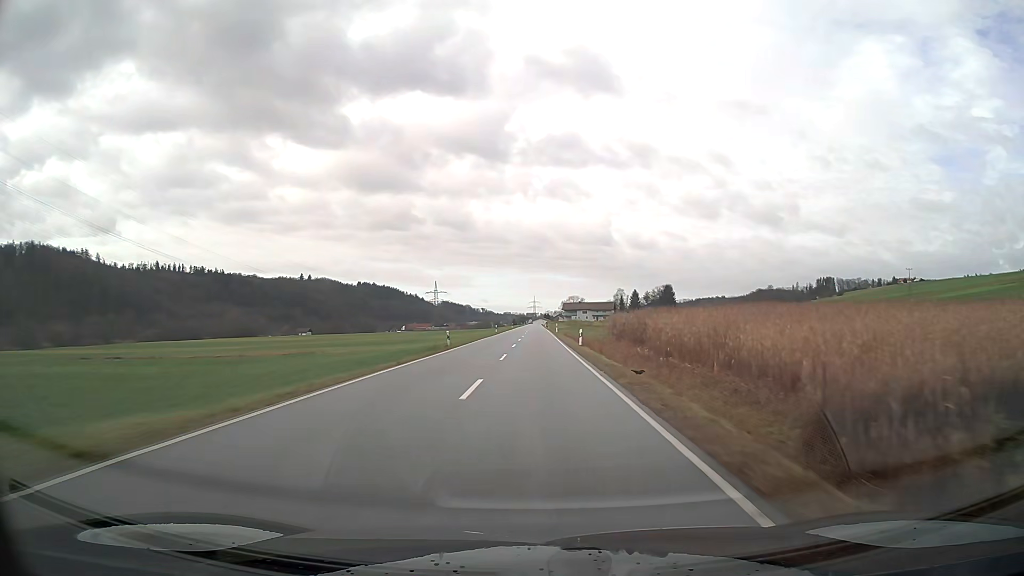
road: secondary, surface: asphalt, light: Day
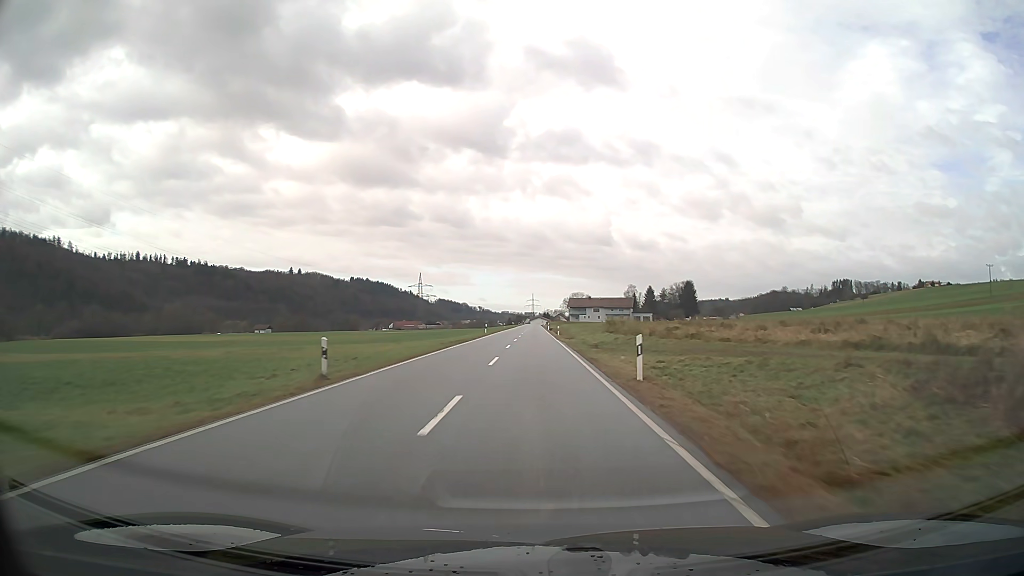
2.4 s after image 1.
(+0.1, +64.0) m; 0°
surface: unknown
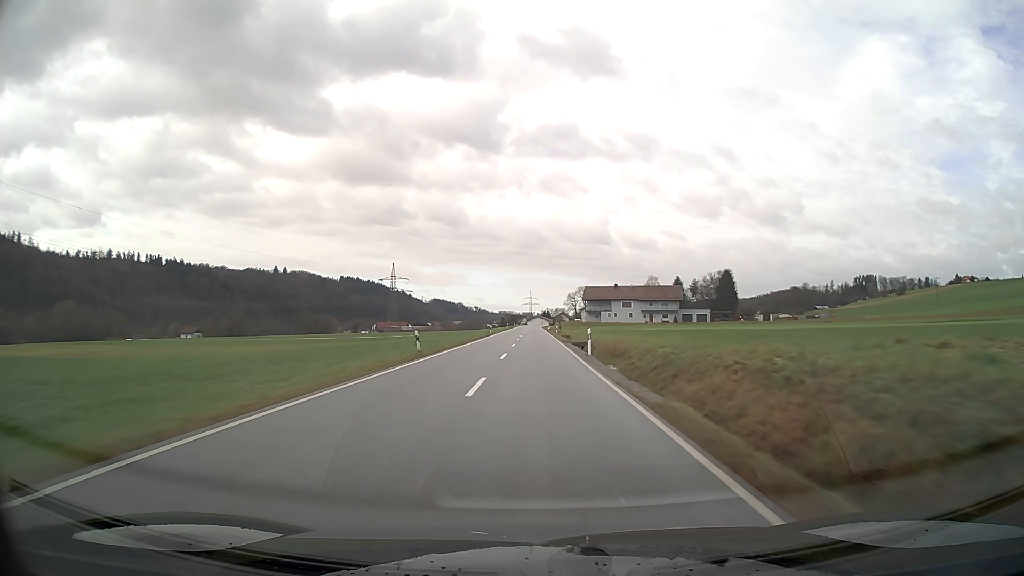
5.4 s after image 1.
(+0.1, +80.3) m; 0°
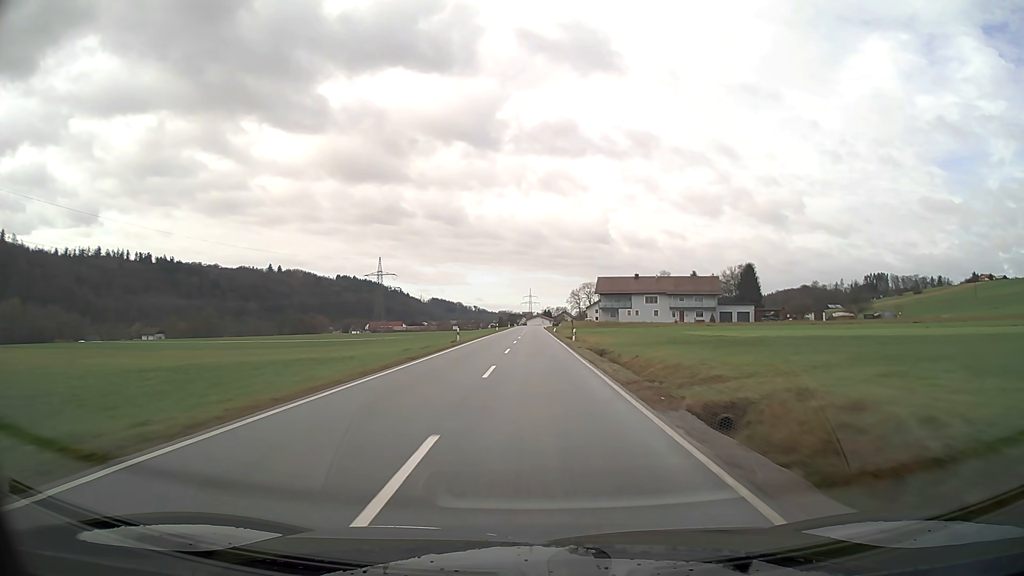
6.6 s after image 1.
(0.0, +32.3) m; 0°
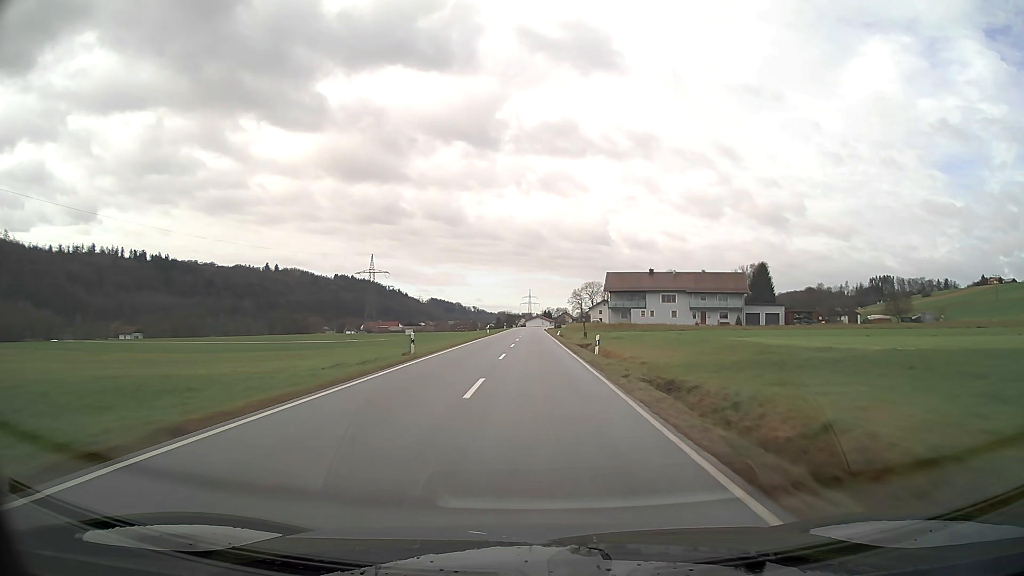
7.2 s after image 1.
(0.0, +16.1) m; 0°
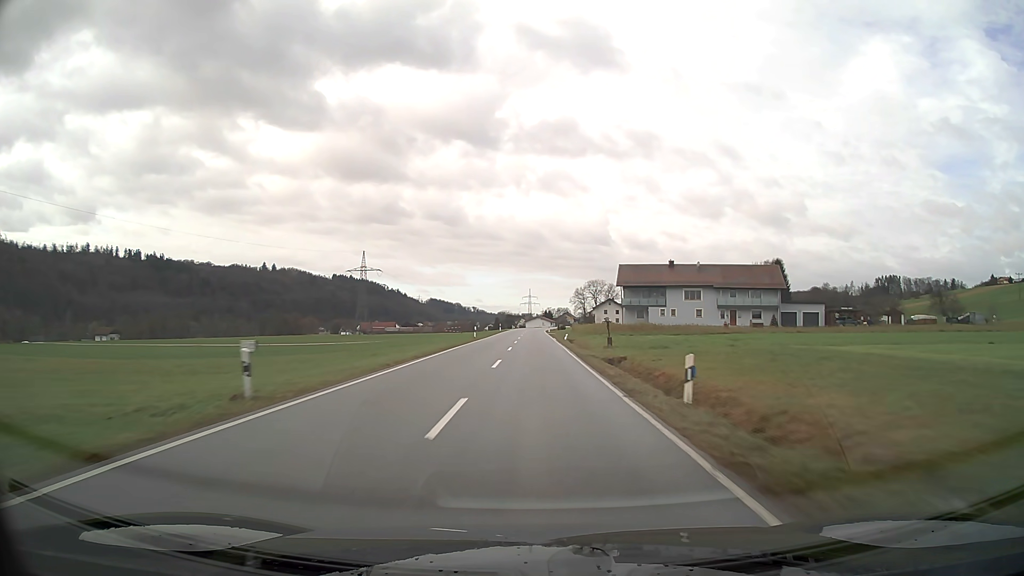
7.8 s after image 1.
(0.0, +16.2) m; 0°
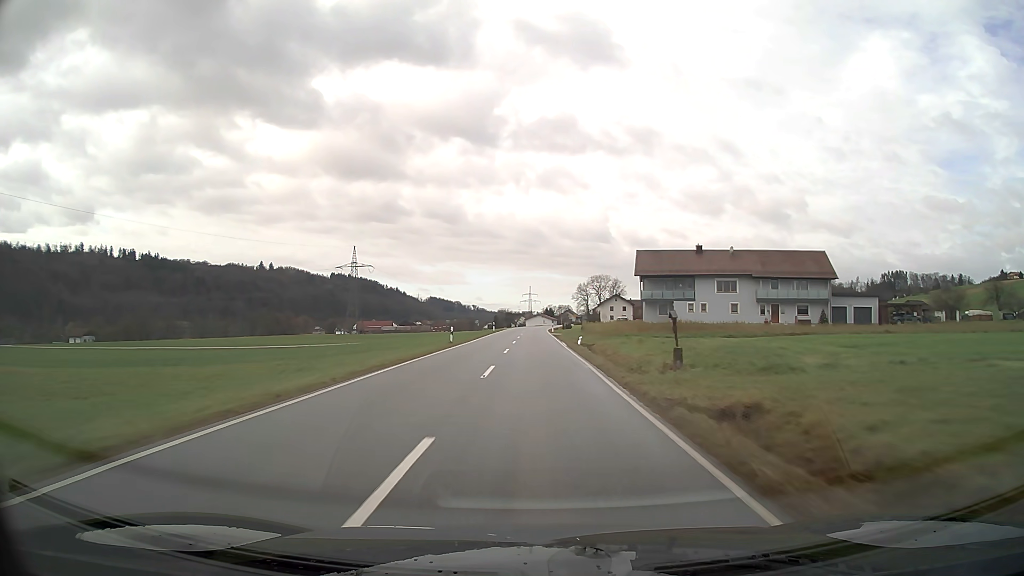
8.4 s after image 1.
(0.0, +16.2) m; 0°
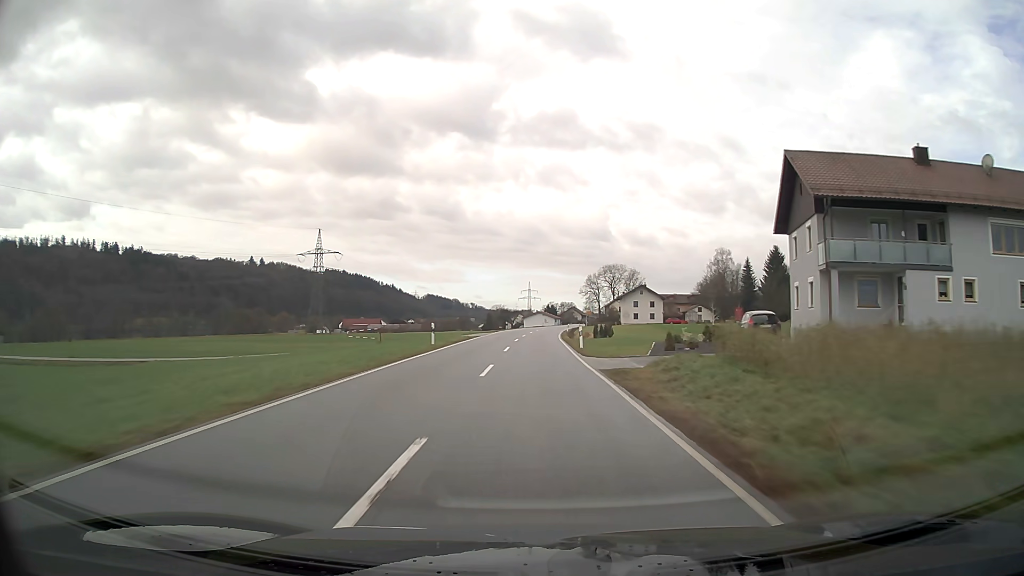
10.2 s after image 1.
(0.0, +48.4) m; 0°
(0, +10) (0, +20) (0, +30) (0, +40) (0, +50) (+1, +60) (+1, +70) (+2, +80) (+3, +90) (+4, +100) m
